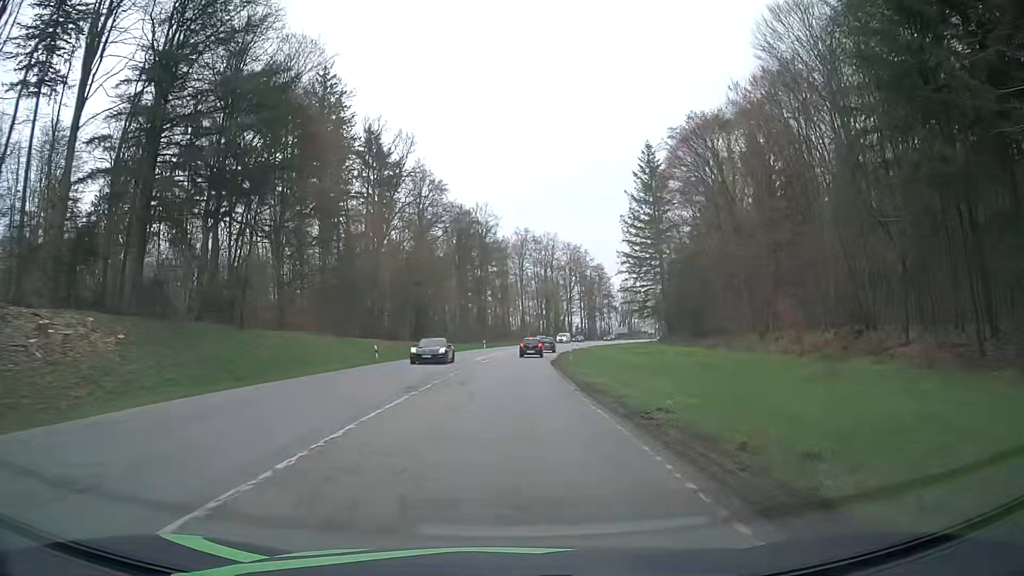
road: secondary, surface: asphalt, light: Day
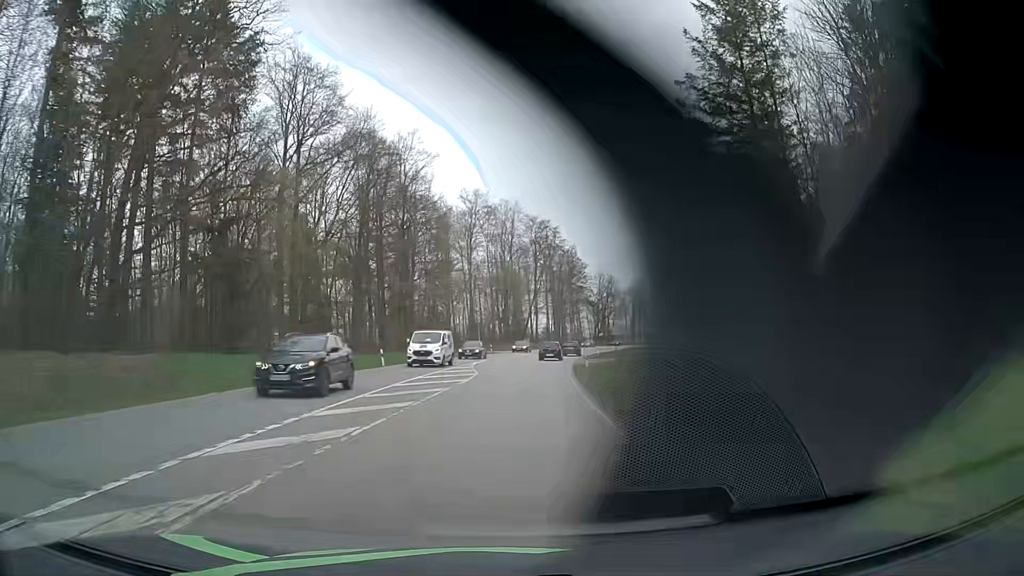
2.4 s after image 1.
(+1.7, +47.0) m; +4°
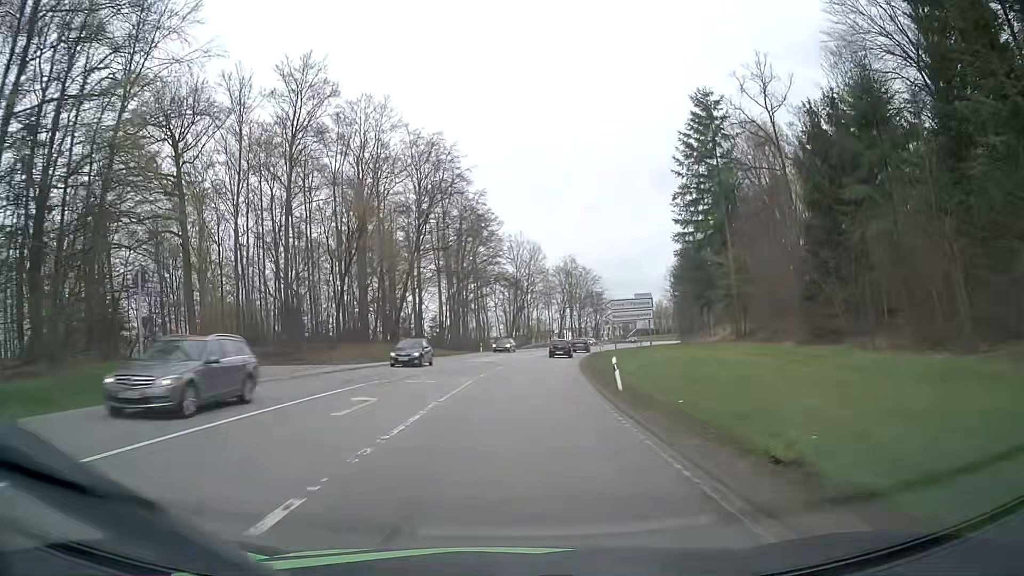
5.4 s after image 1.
(+4.0, +57.5) m; +9°
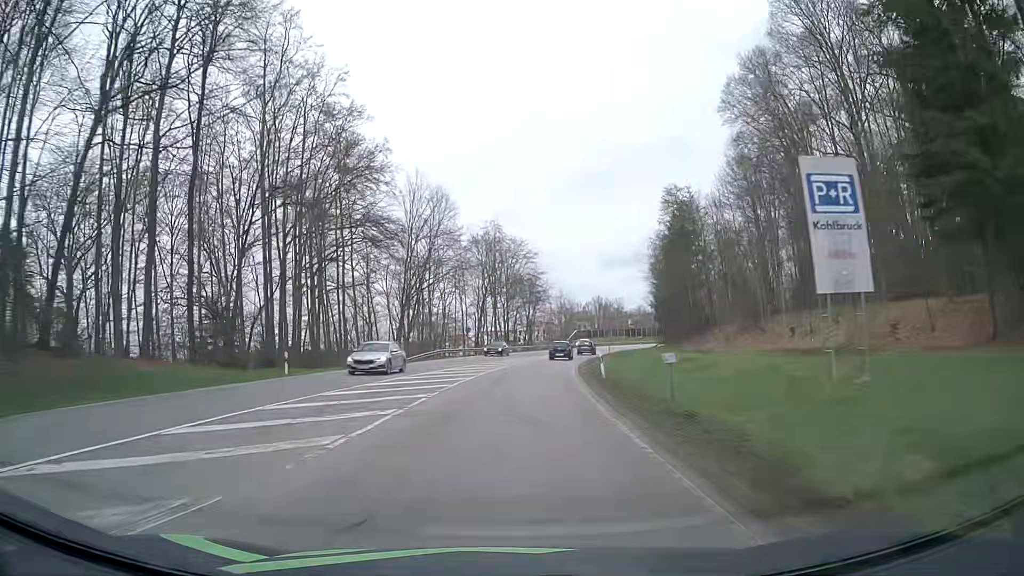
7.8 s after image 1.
(+2.8, +45.9) m; +7°
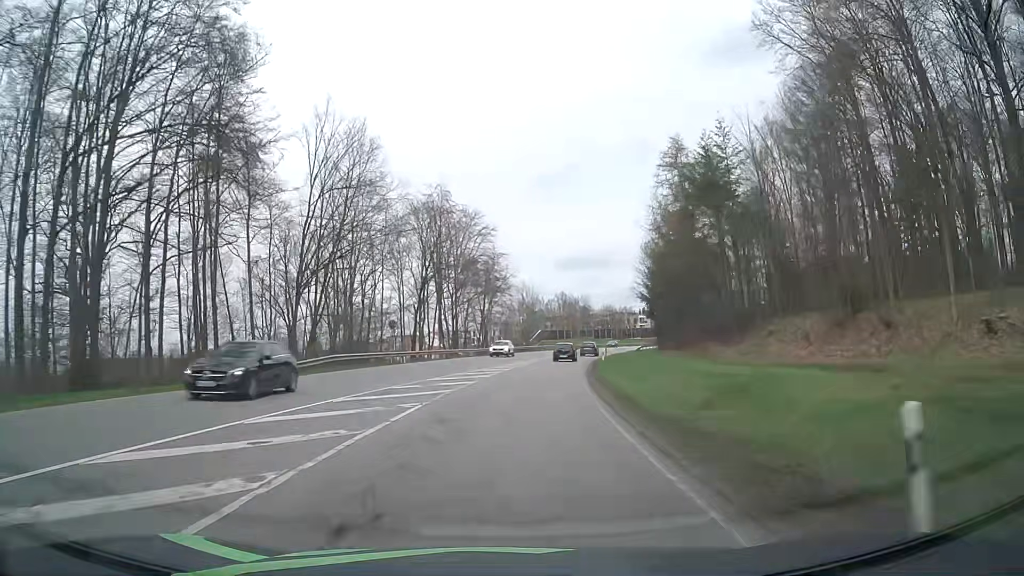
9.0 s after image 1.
(+0.7, +23.1) m; +3°
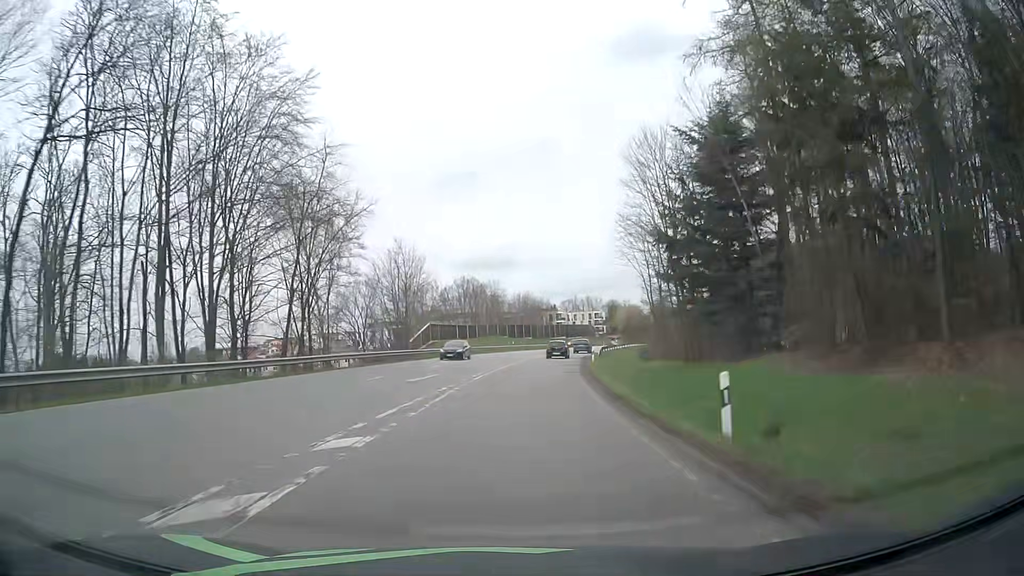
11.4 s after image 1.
(+3.8, +46.6) m; +9°
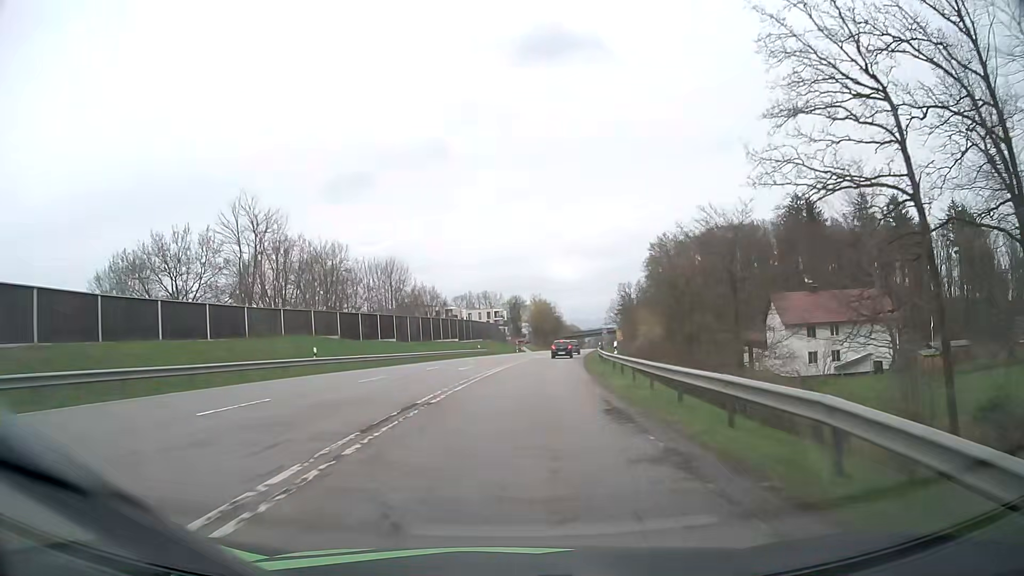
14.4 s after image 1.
(+4.7, +59.6) m; +9°
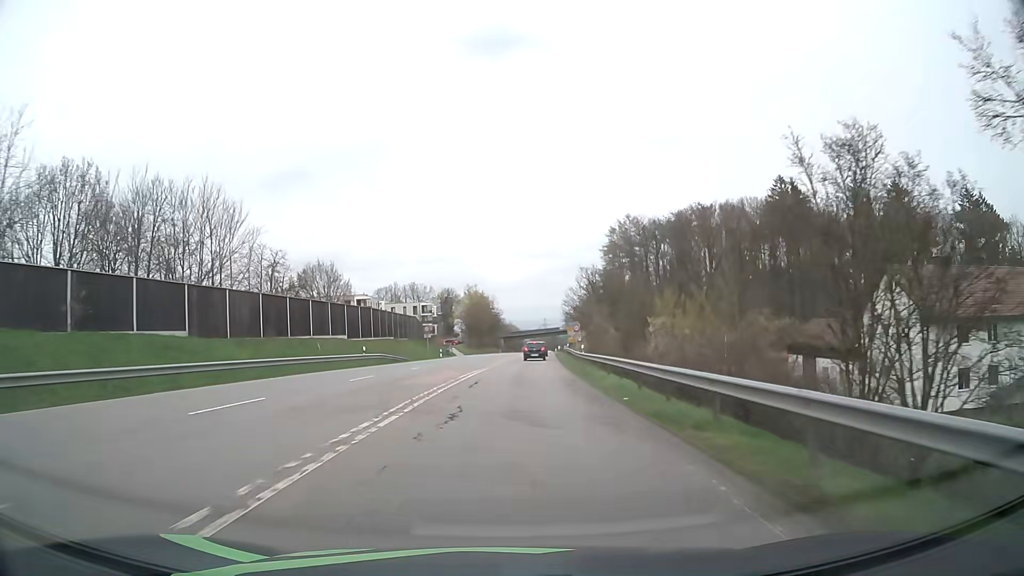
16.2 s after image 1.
(+1.7, +35.5) m; +5°
(0, +10) (0, +20) (+1, +30) (+1, +40) (+2, +50) (+3, +60) (+3, +70) (+4, +80) (+5, +90) (+5, +100) m
